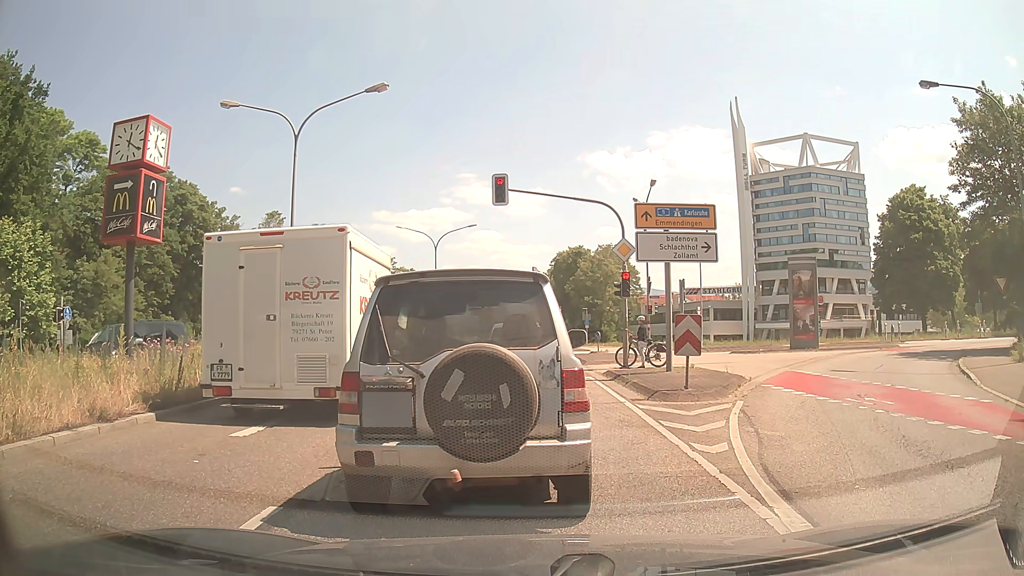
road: primary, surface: asphalt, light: Day
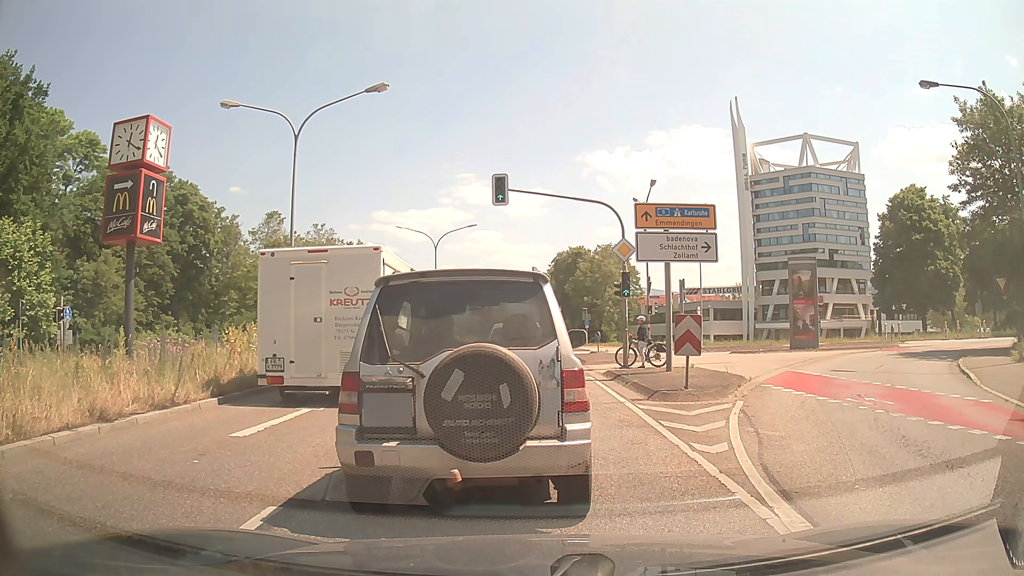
(0.0, 0.0) m; 0°
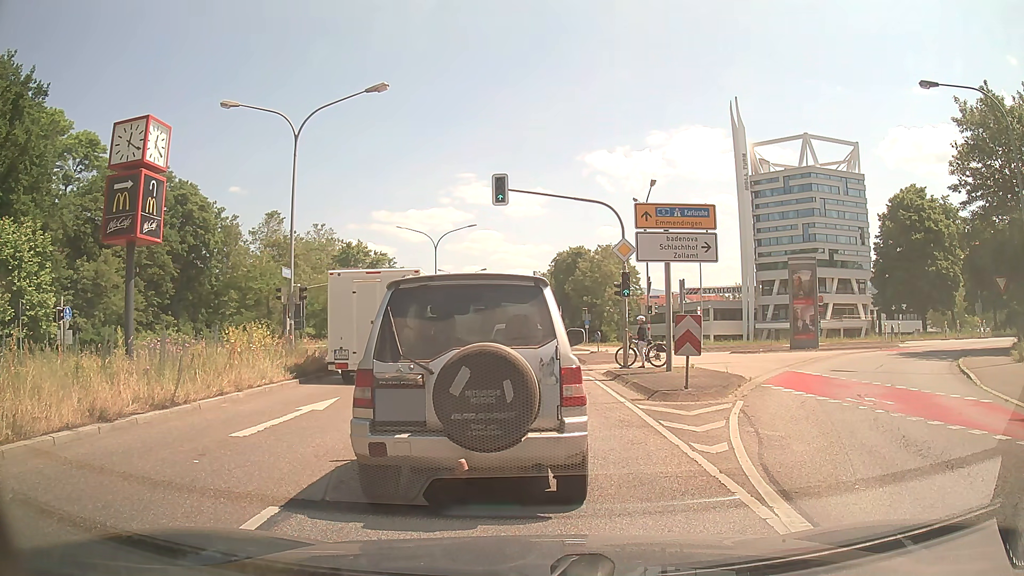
(0.0, 0.0) m; 0°
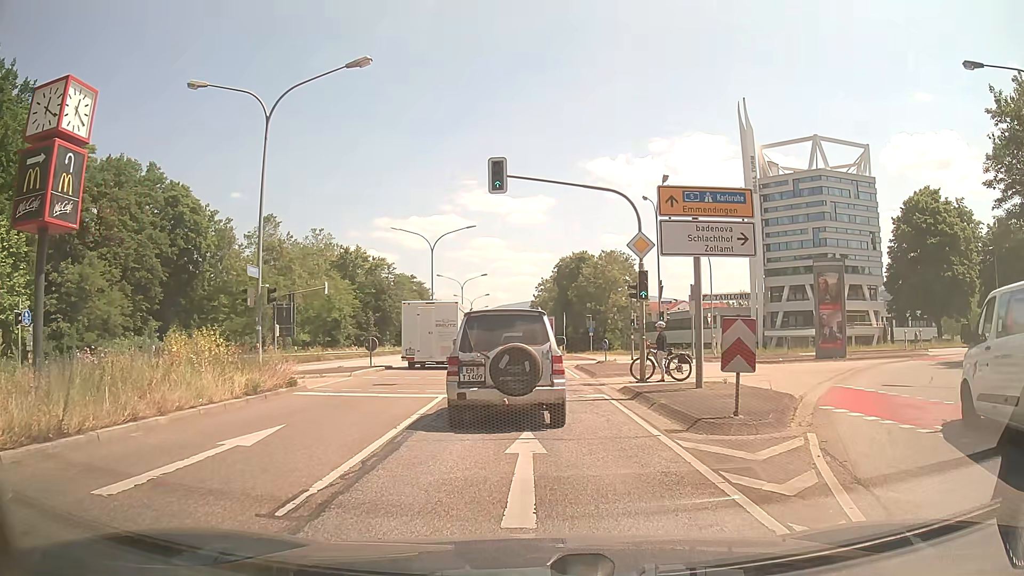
(0.0, +3.4) m; 0°
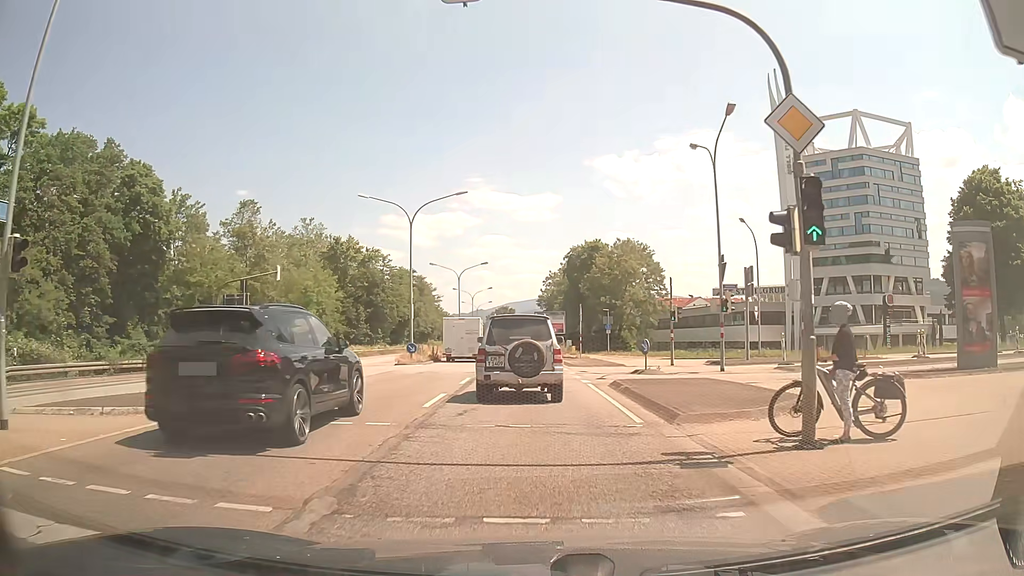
(-0.1, +11.9) m; -2°
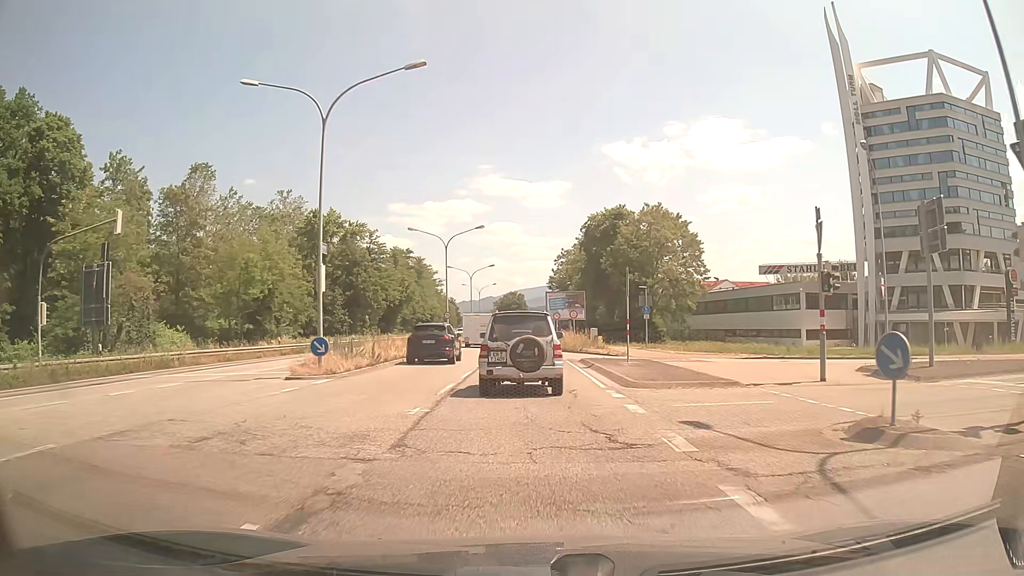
(+0.1, +18.5) m; 0°
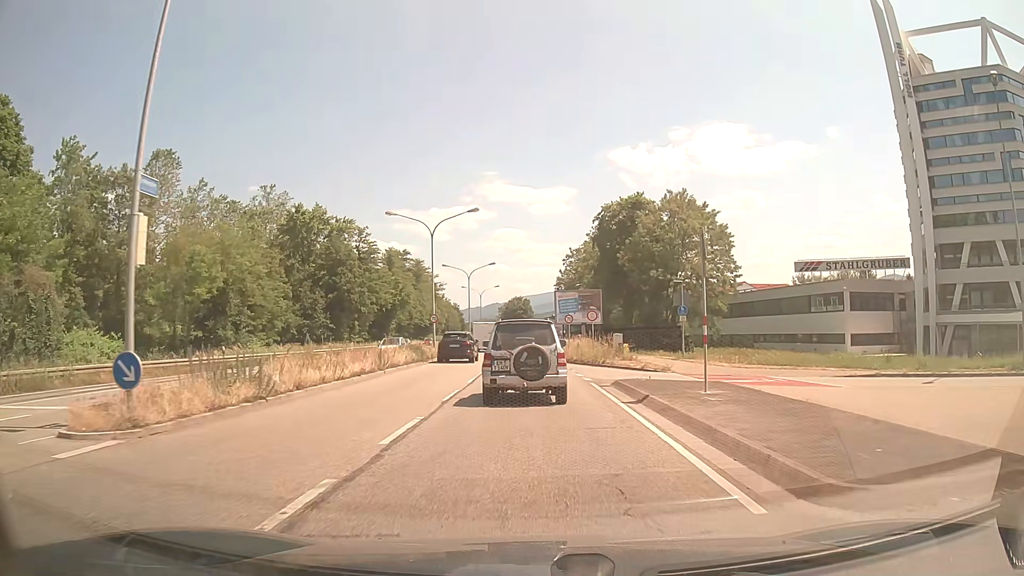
(-0.1, +10.9) m; -1°
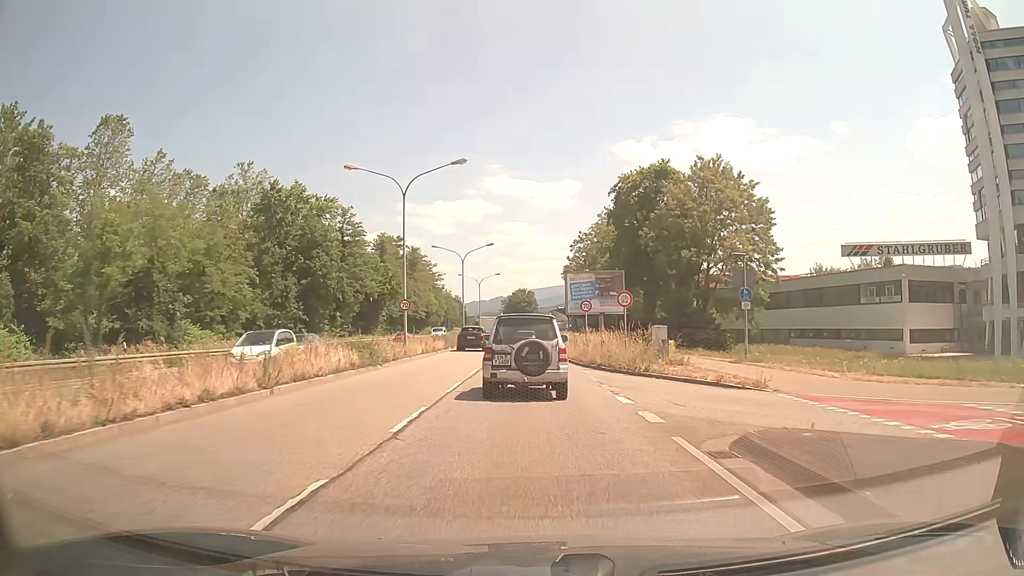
(+0.1, +11.7) m; 0°
(0, +10) (0, +20) (0, +30) (0, +40) (-1, +50) (-1, +60) (-1, +70) (-1, +80) (-2, +90) (-2, +100) m
